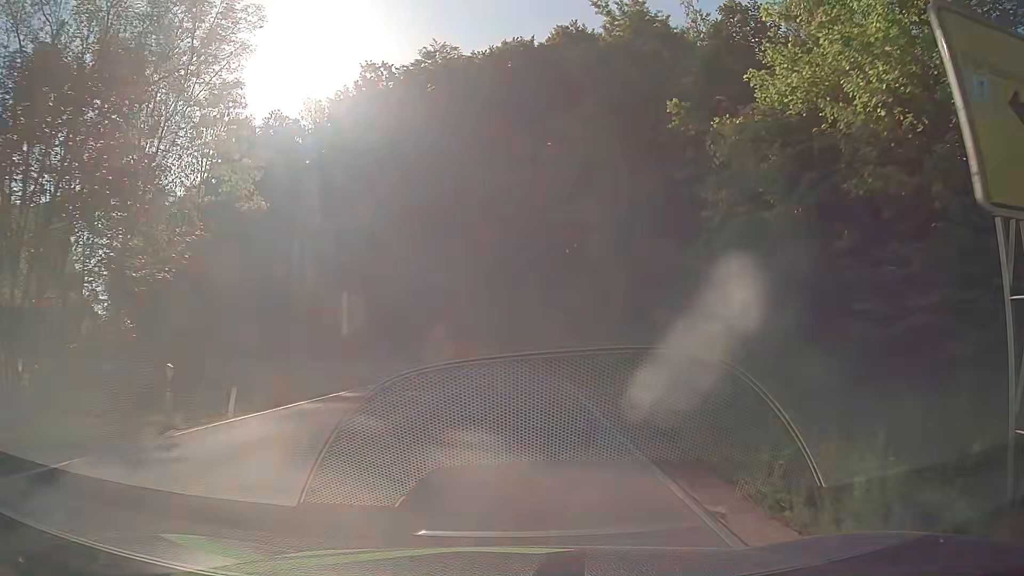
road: tertiary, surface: asphalt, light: Day
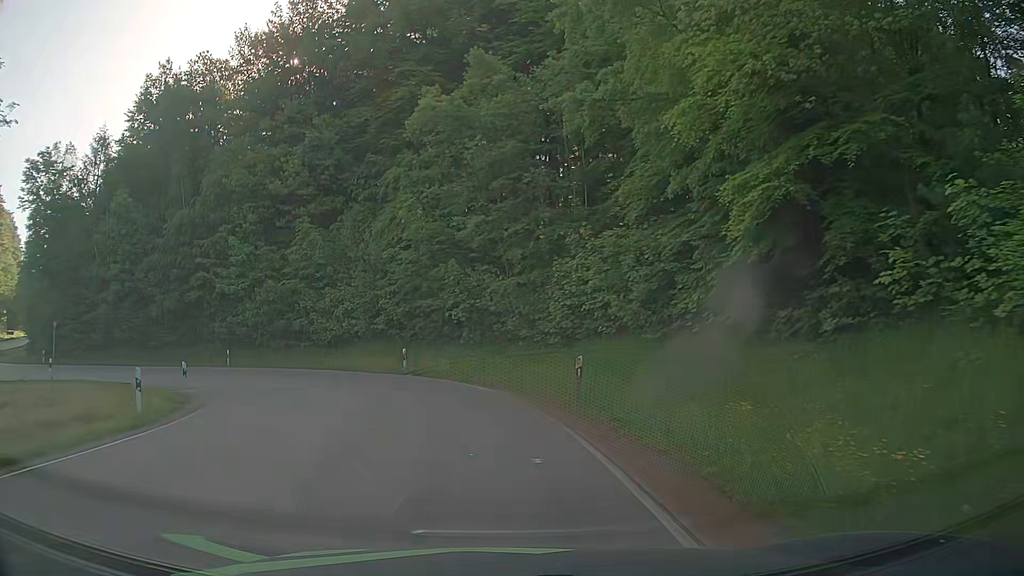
(+0.6, +18.6) m; +2°
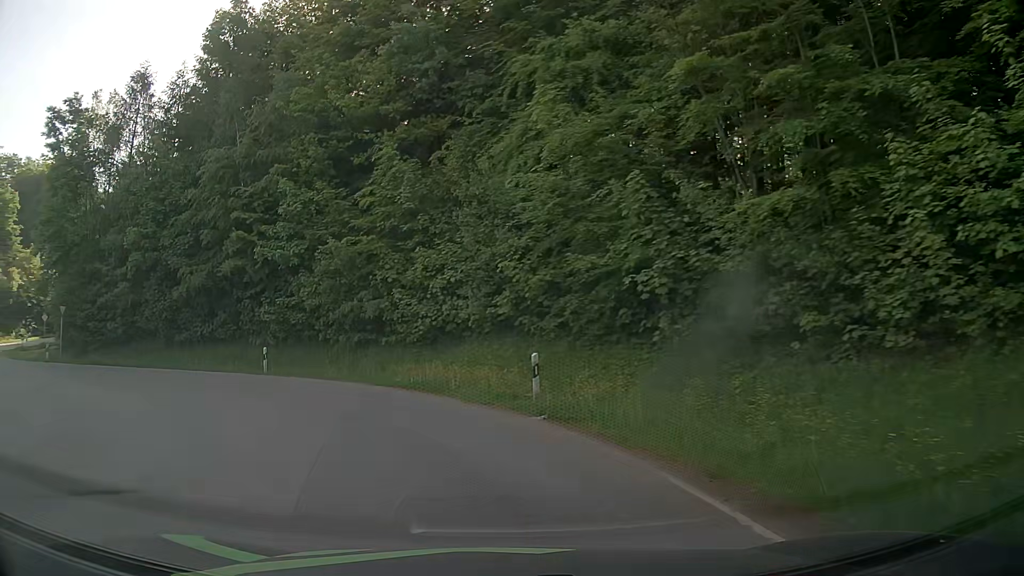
(-1.3, +16.1) m; -13°
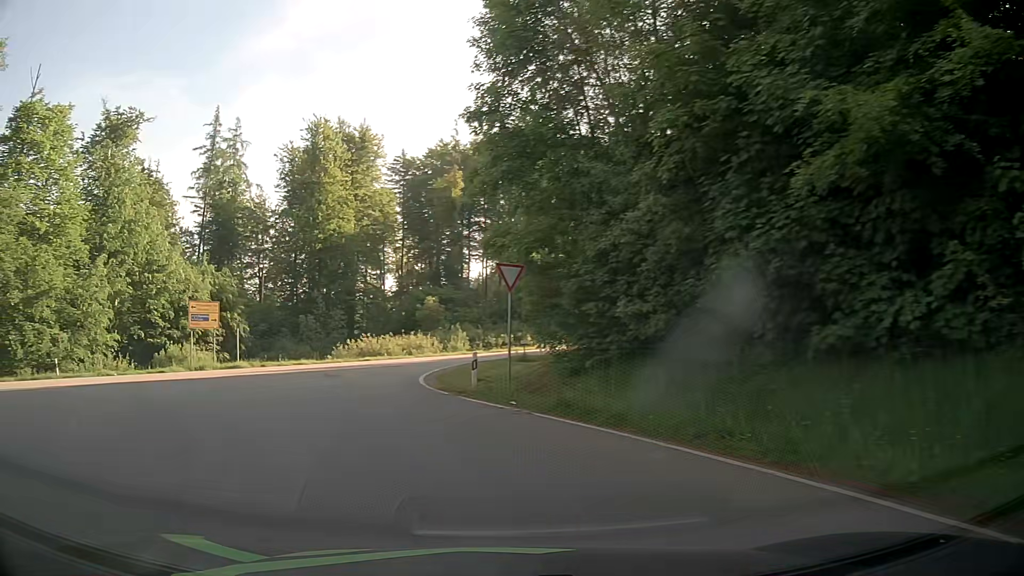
(-9.6, +22.1) m; -53°
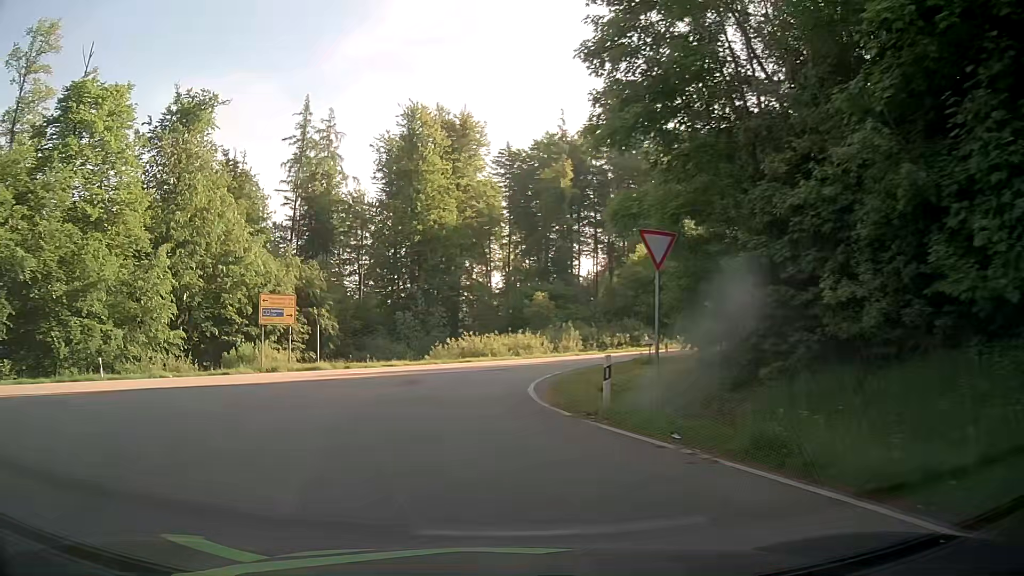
(-0.4, +5.0) m; -9°
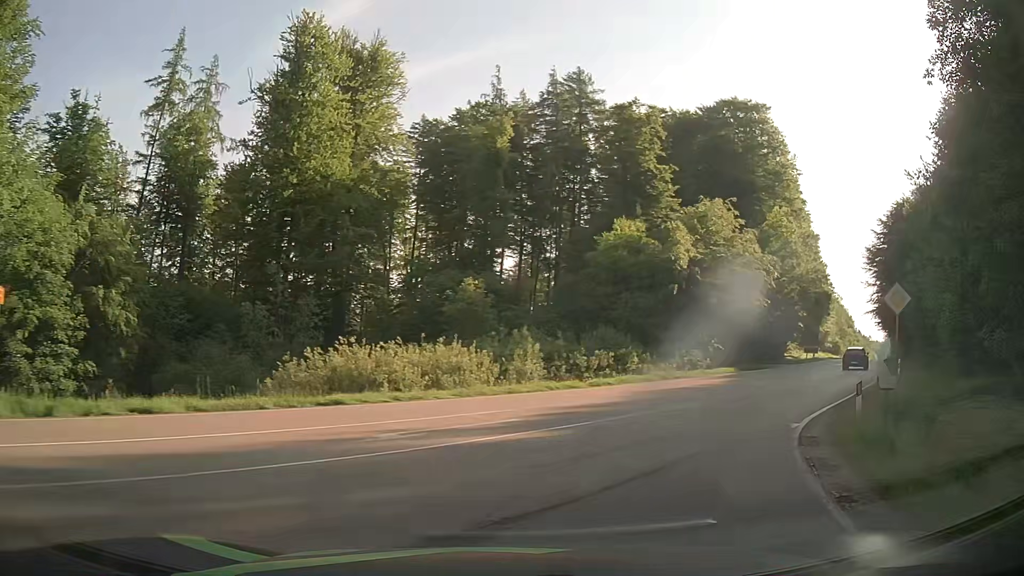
(-1.2, +21.9) m; +6°
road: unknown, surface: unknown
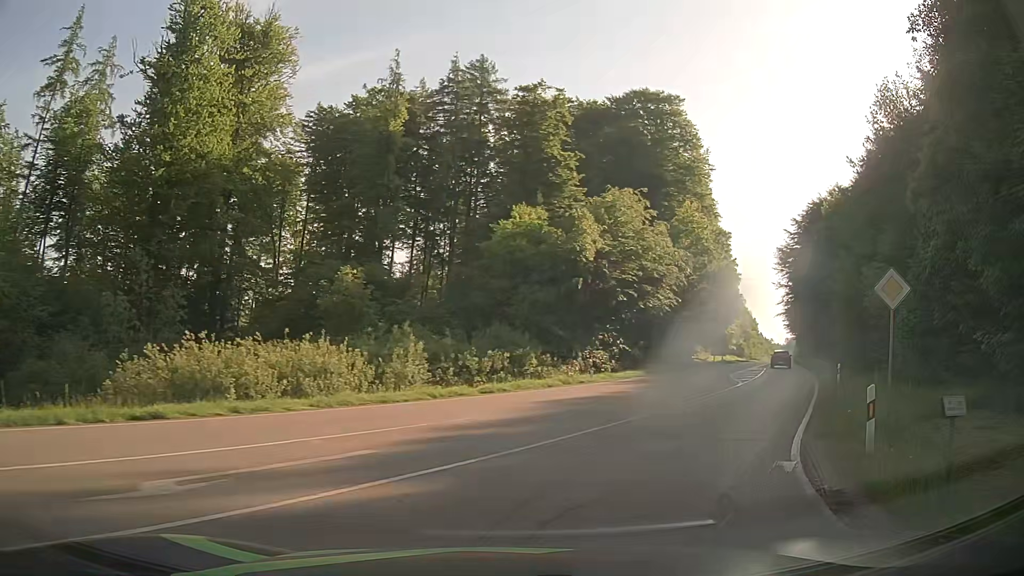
(+0.4, +4.3) m; +9°
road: secondary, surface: asphalt
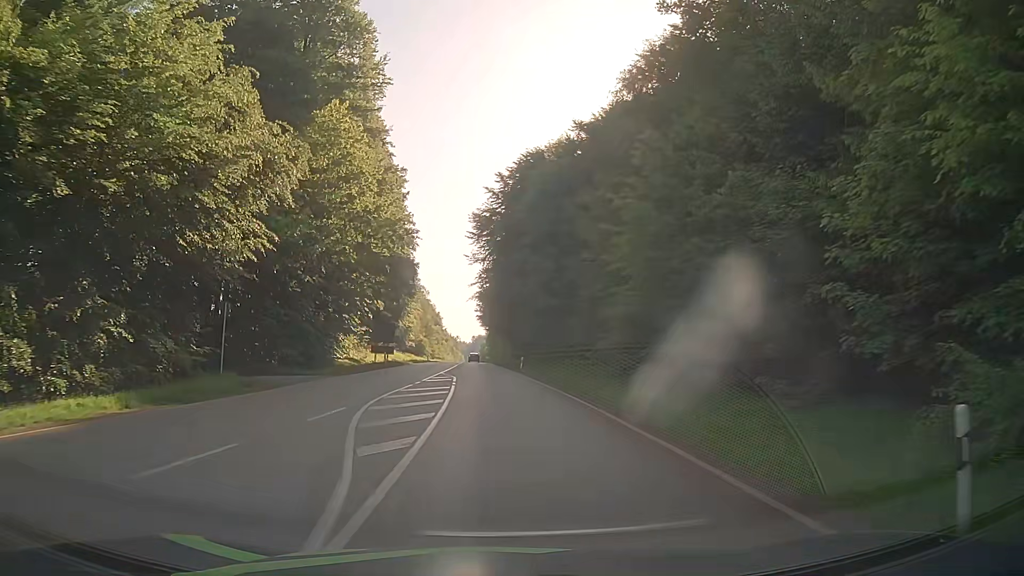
(+10.3, +26.1) m; +29°
(0, +10) (0, +20) (-1, +30) (-1, +40) (-2, +50) (-3, +60) (-3, +70) (-4, +80) (-4, +90) (-5, +100) m
